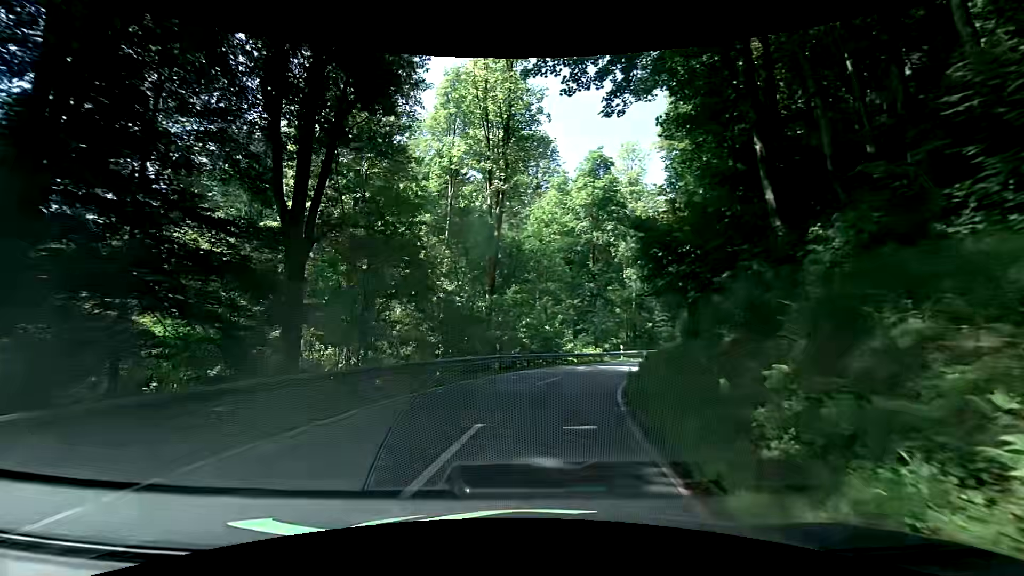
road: secondary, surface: asphalt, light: Day
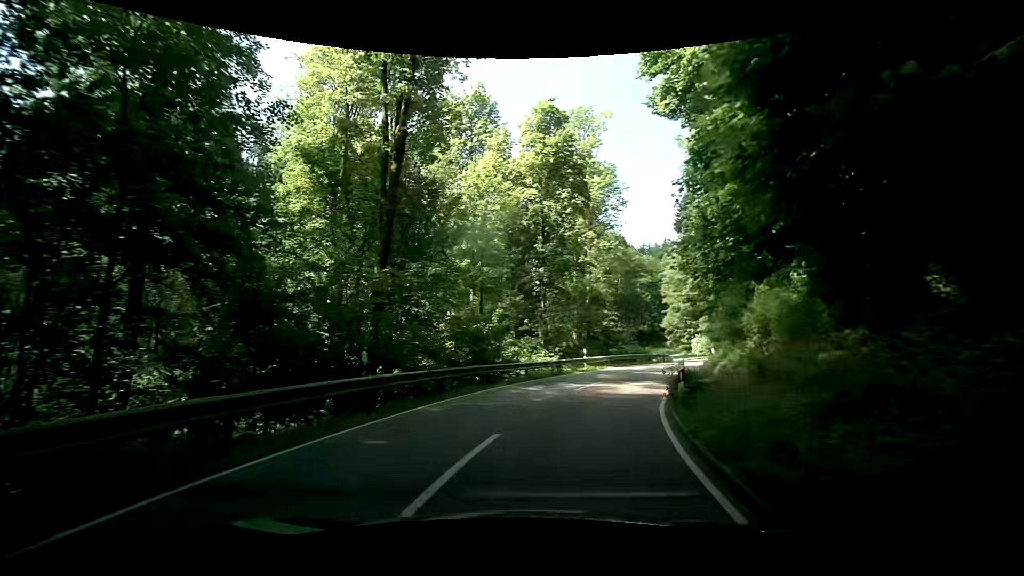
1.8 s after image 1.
(+1.0, +12.4) m; +7°
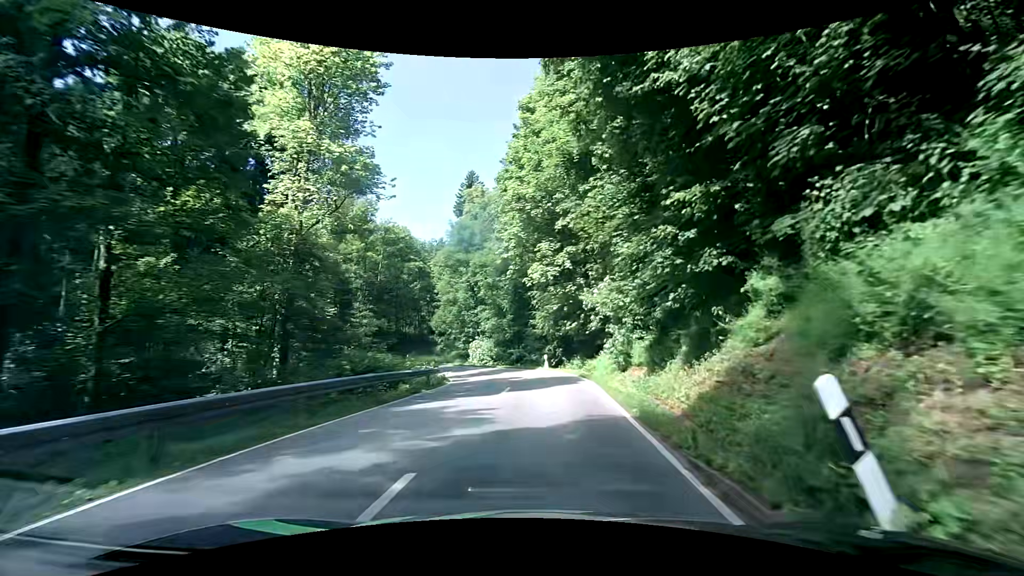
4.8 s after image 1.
(+6.9, +25.3) m; +29°
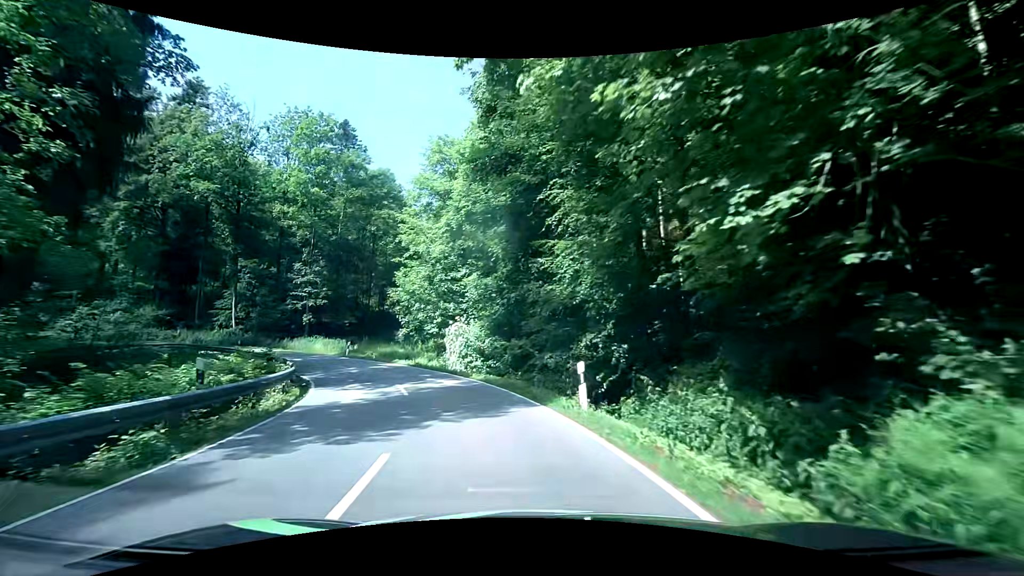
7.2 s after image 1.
(+0.6, +23.0) m; -2°
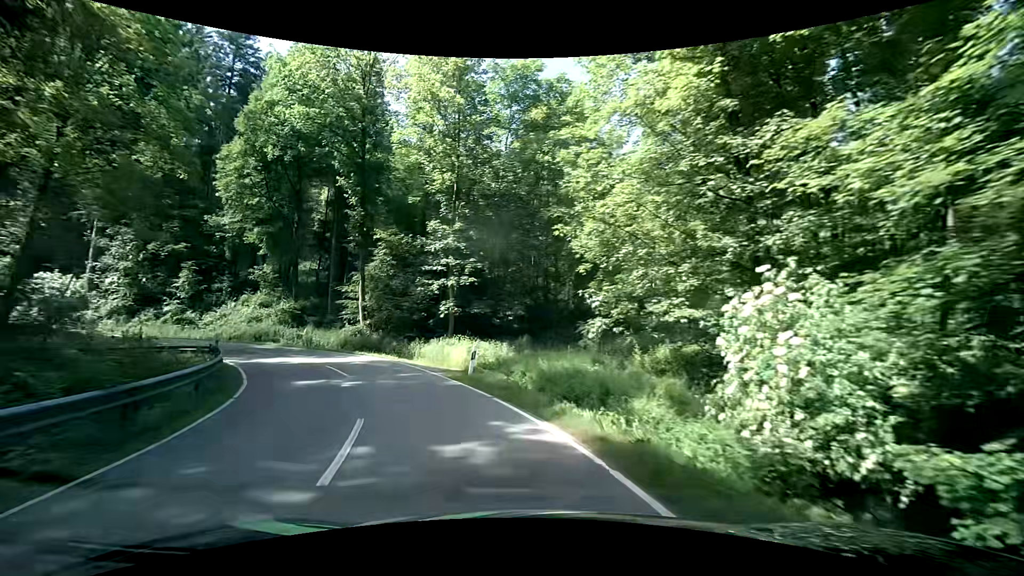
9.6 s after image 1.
(-3.9, +21.7) m; -21°
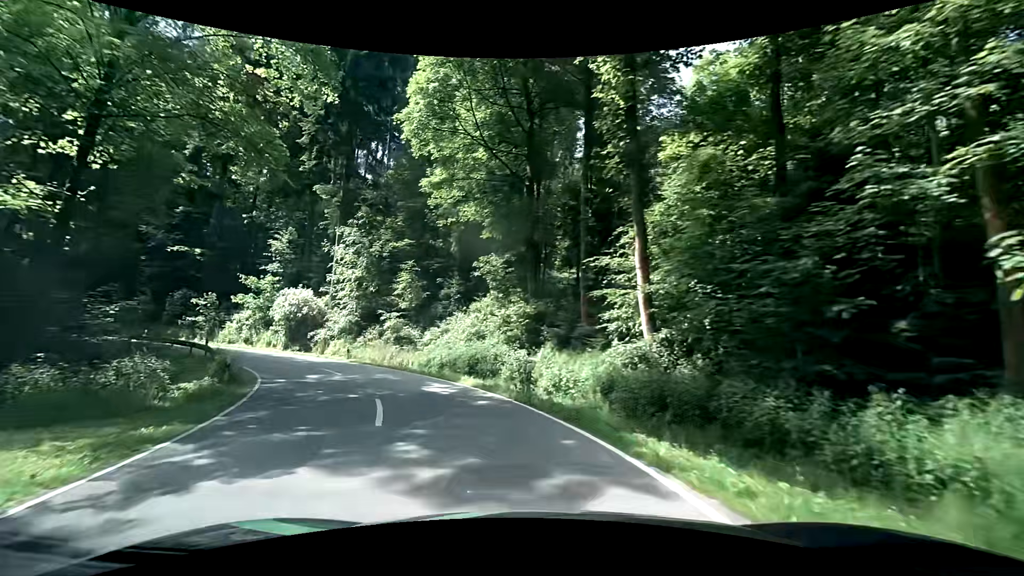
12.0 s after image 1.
(-6.7, +19.5) m; -34°
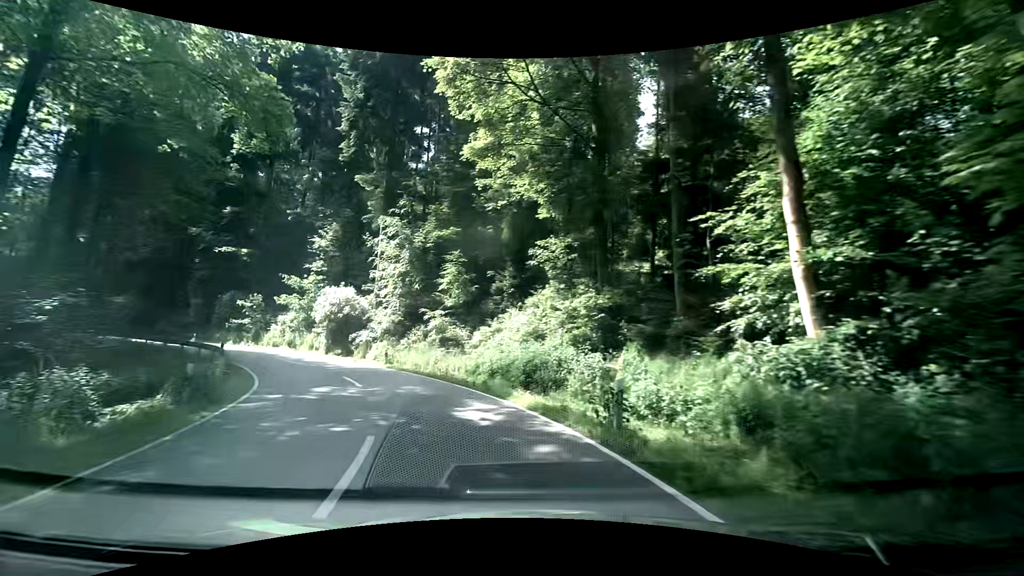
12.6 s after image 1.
(-0.3, +5.0) m; -7°
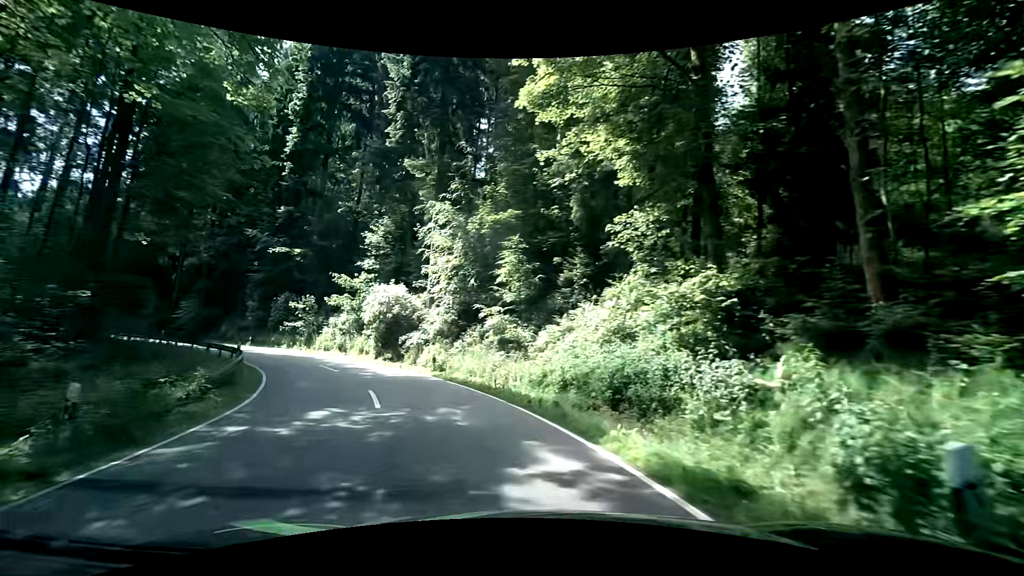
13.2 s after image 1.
(-0.3, +5.0) m; -5°
(-2, +10) (-5, +19) (-11, +27) (-18, +35) (-25, +41) (-33, +47) (-42, +53) (-50, +57) (-60, +61) (-69, +64) m
